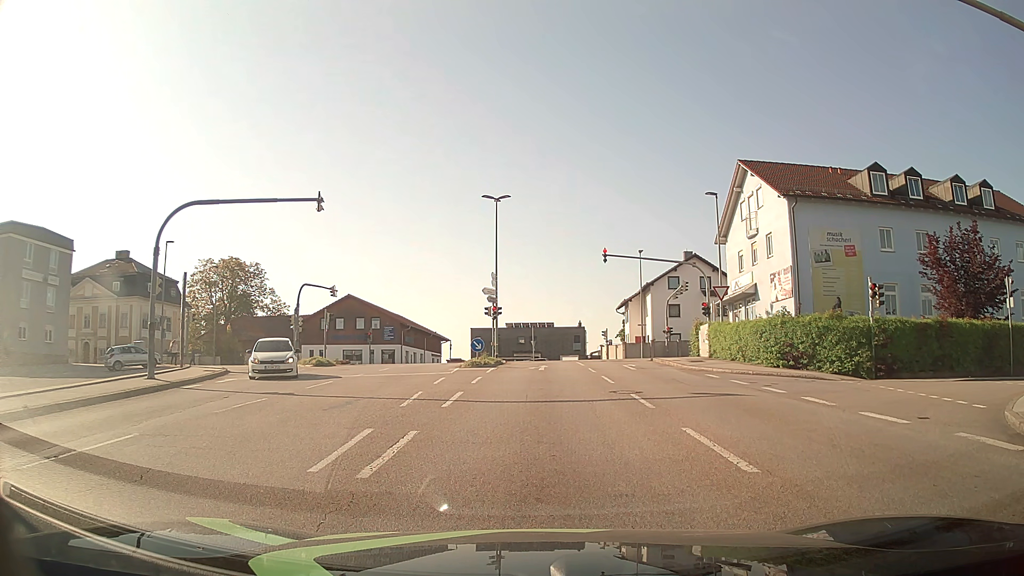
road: tertiary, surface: asphalt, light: Day
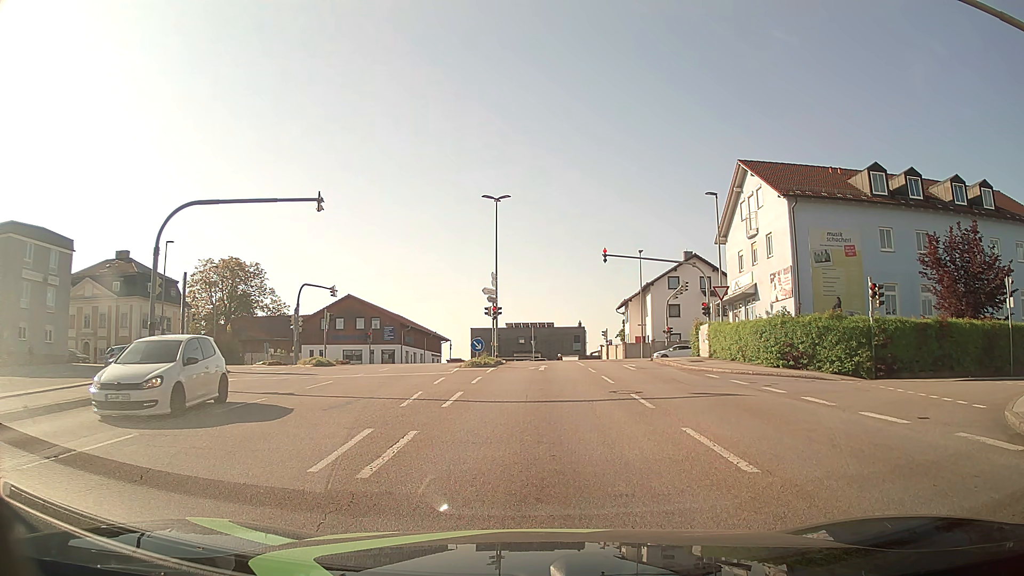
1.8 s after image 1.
(0.0, 0.0) m; 0°
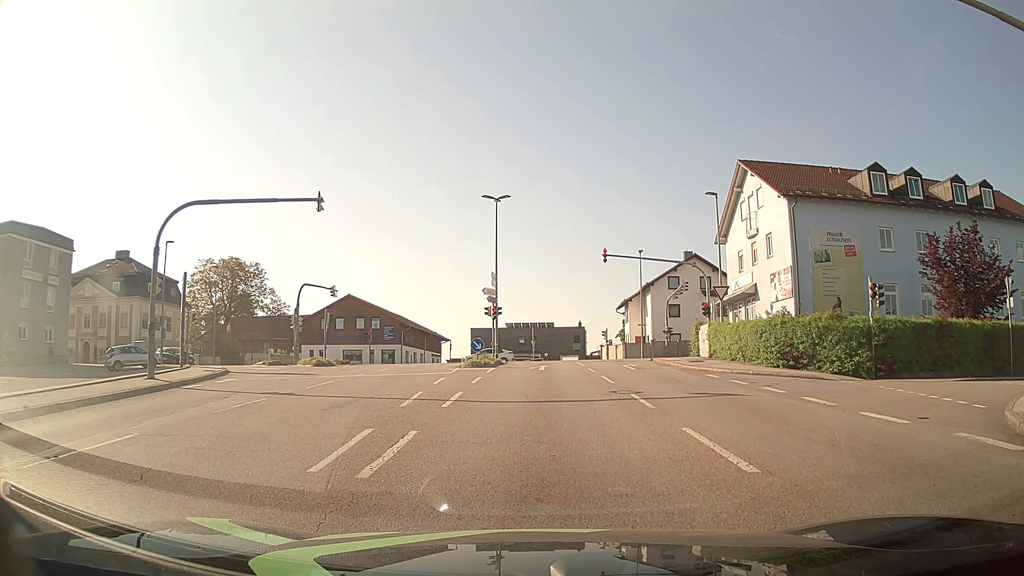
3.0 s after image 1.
(0.0, 0.0) m; 0°
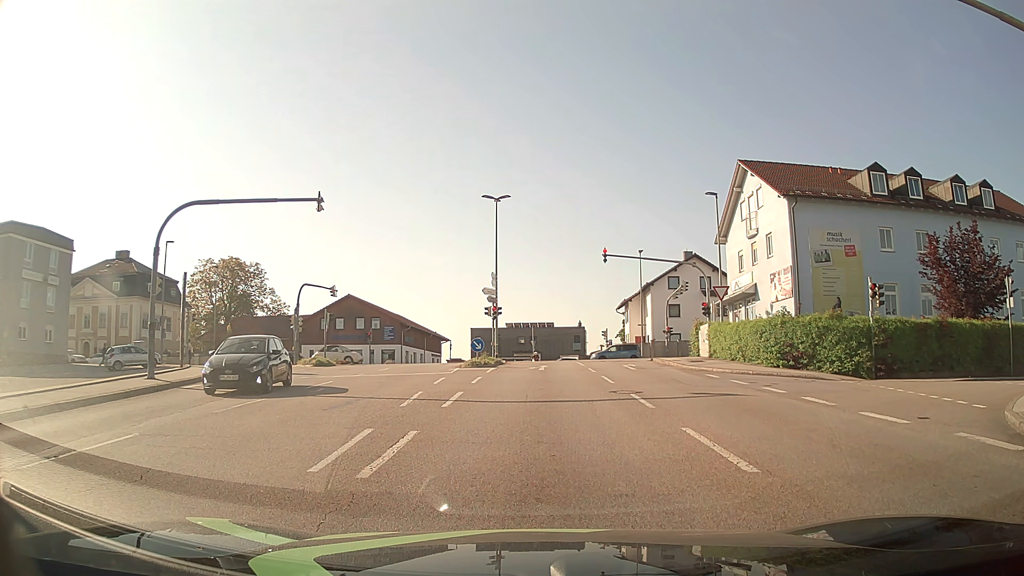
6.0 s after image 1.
(0.0, 0.0) m; 0°
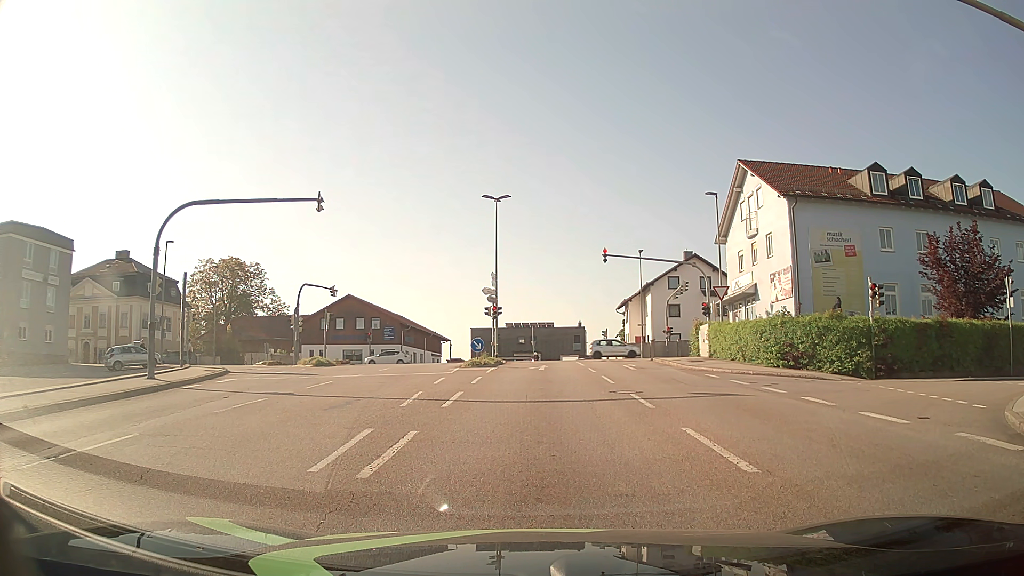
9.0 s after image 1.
(0.0, 0.0) m; 0°
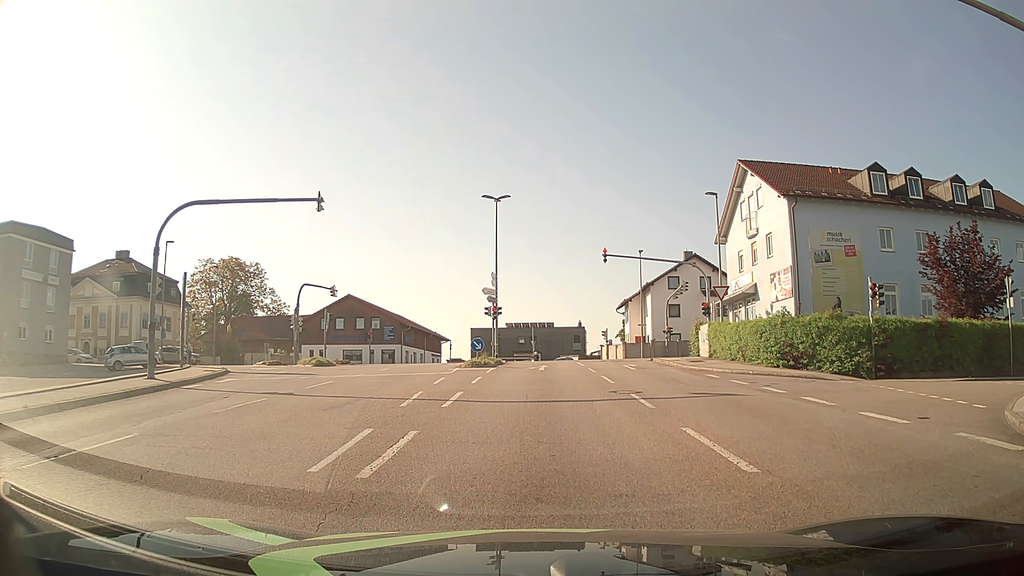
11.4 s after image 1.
(0.0, 0.0) m; 0°
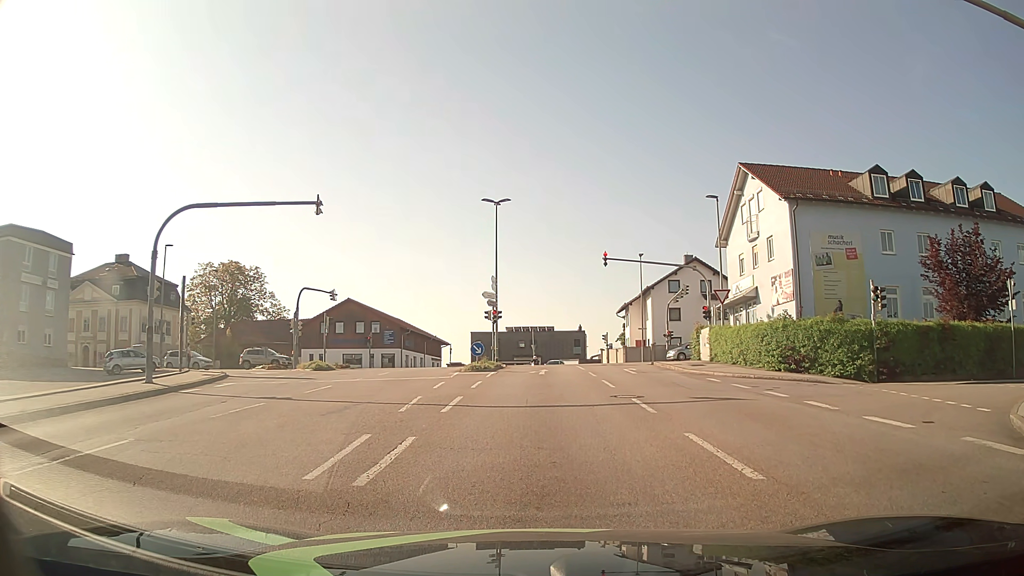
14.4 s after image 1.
(0.0, +0.2) m; 0°
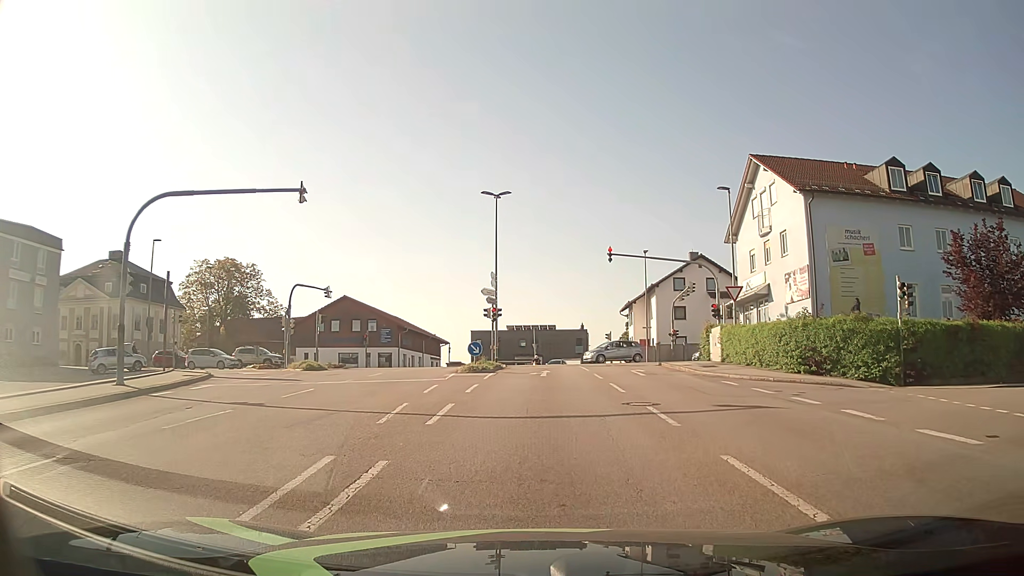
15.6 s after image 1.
(0.0, +2.0) m; -1°
(0, +10) (0, +20) (0, +30) (0, +40) (-1, +50) (-8, +57) (-18, +57) (-28, +58) (-38, +58) (-48, +58) m
